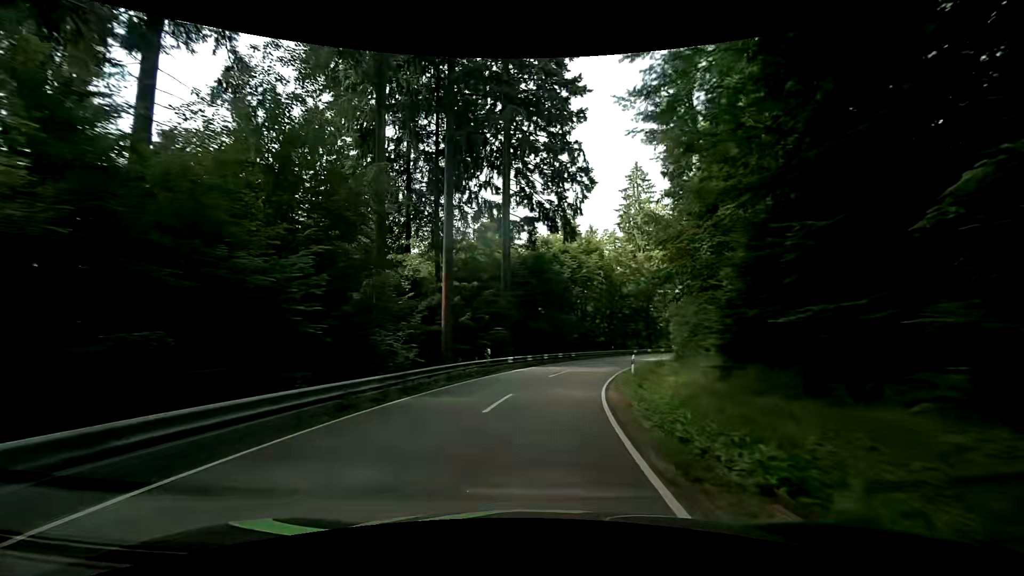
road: secondary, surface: asphalt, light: Day
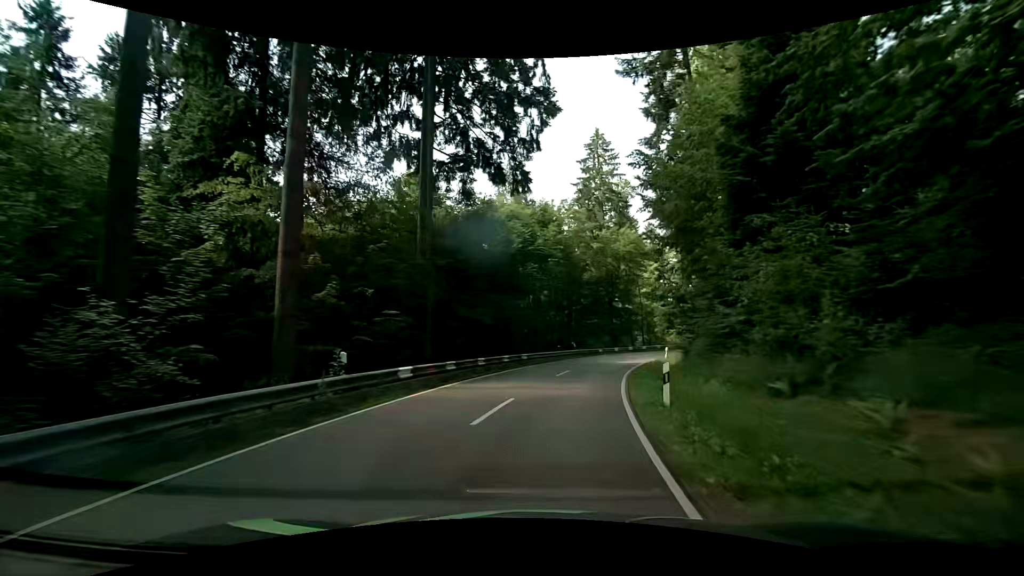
(+0.5, +14.0) m; +7°
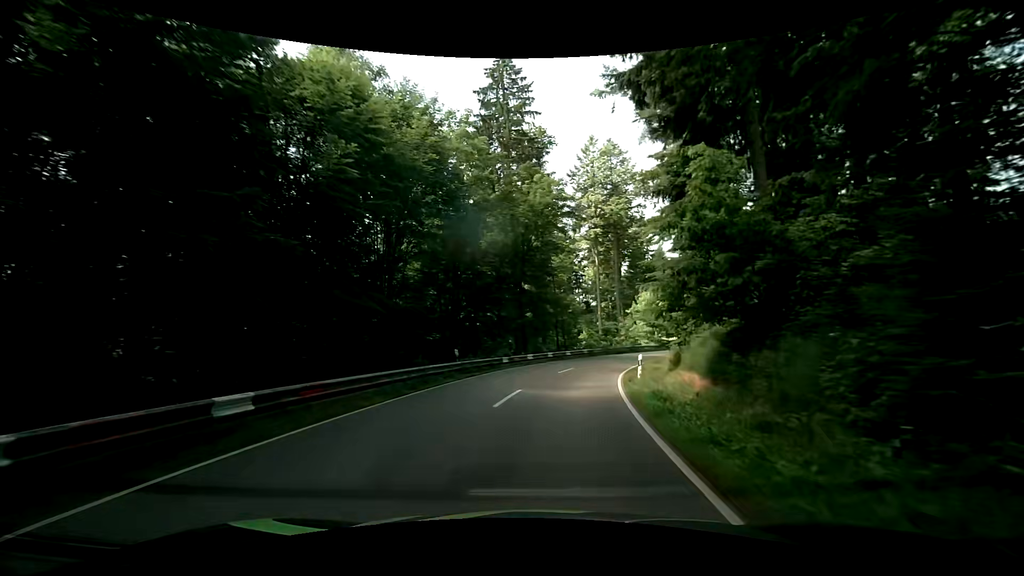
(+1.9, +21.5) m; +11°
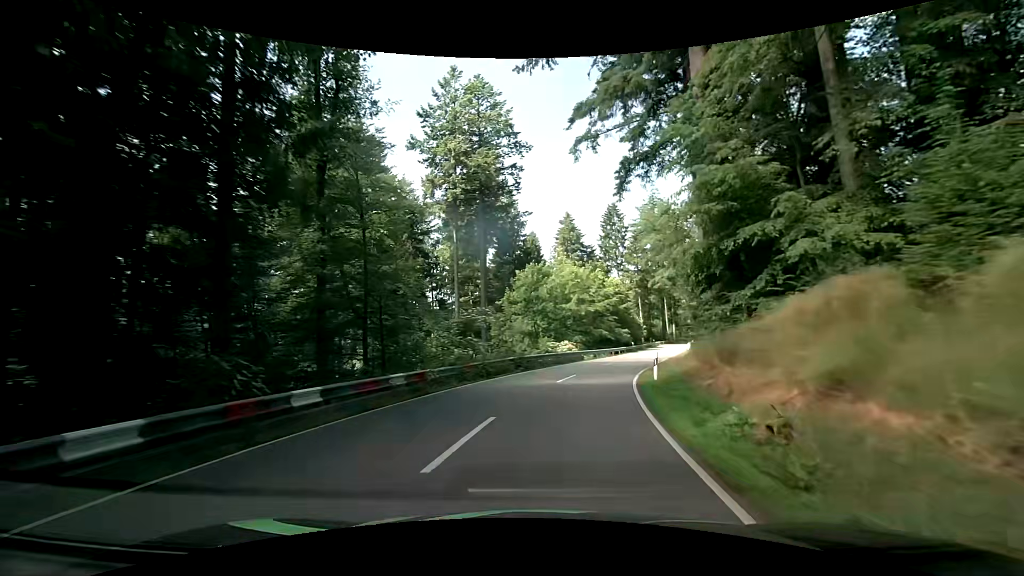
(+3.4, +29.0) m; +15°
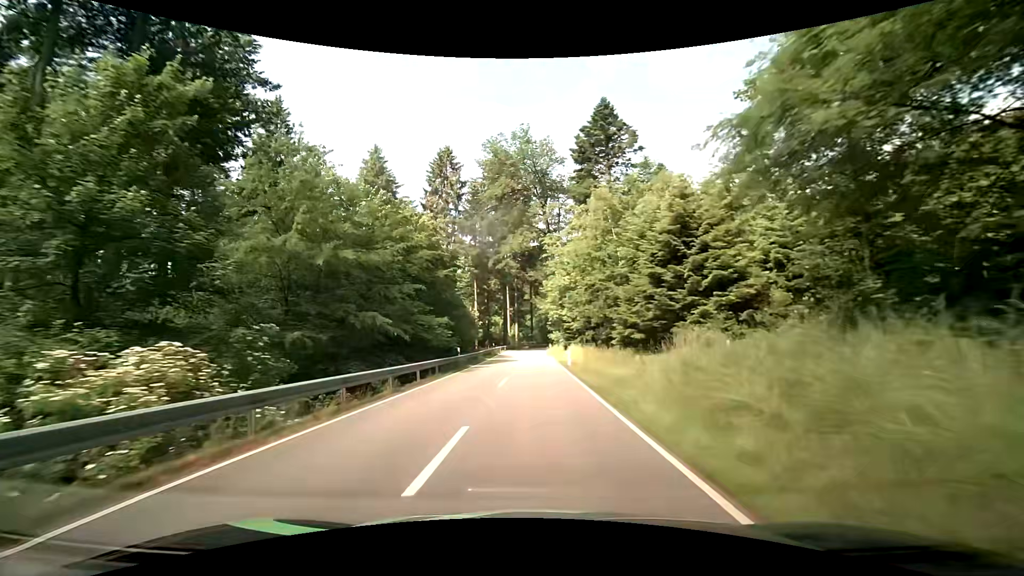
(+6.8, +35.8) m; +19°
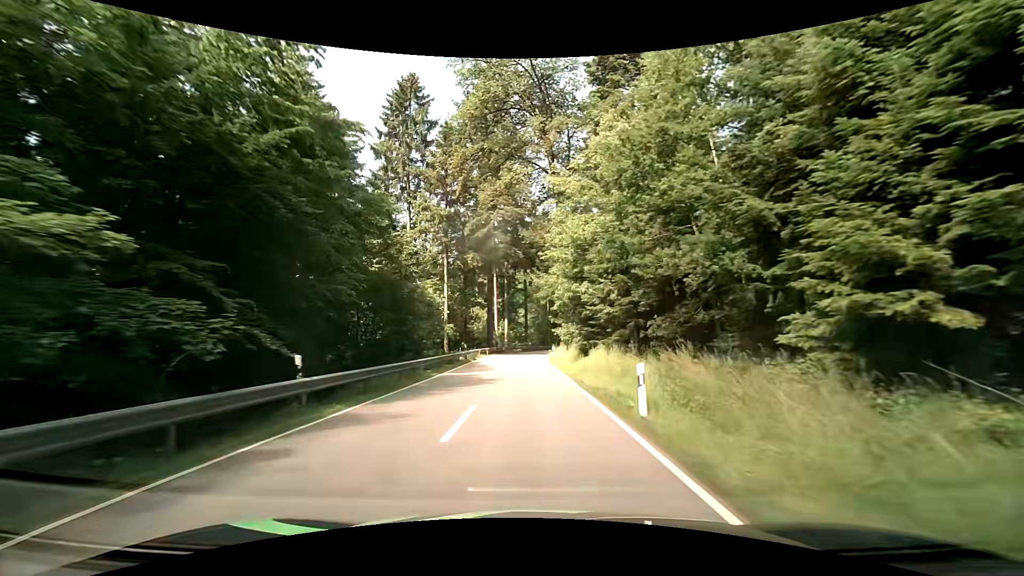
(+0.4, +21.7) m; +1°
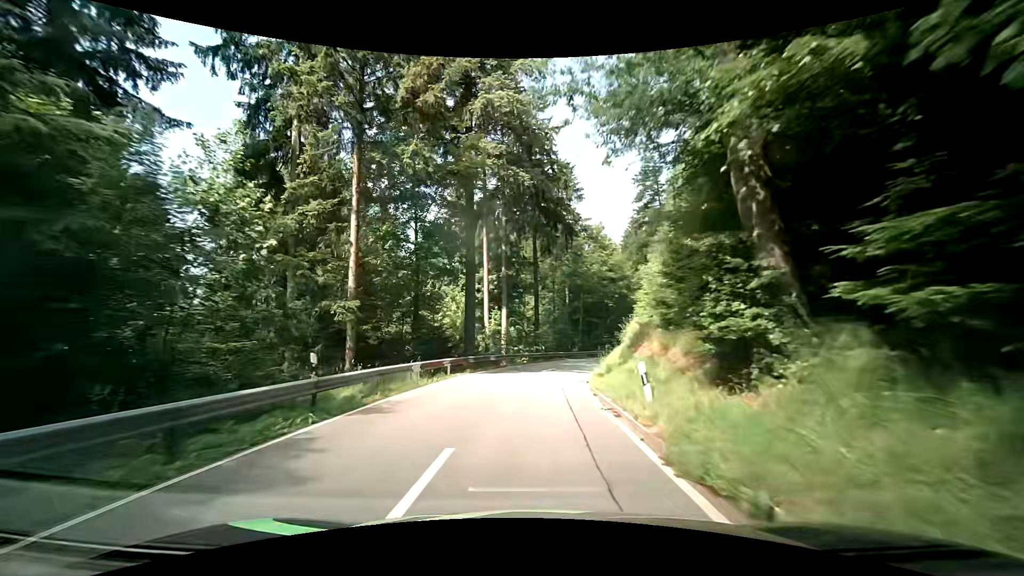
(-0.4, +28.4) m; -1°
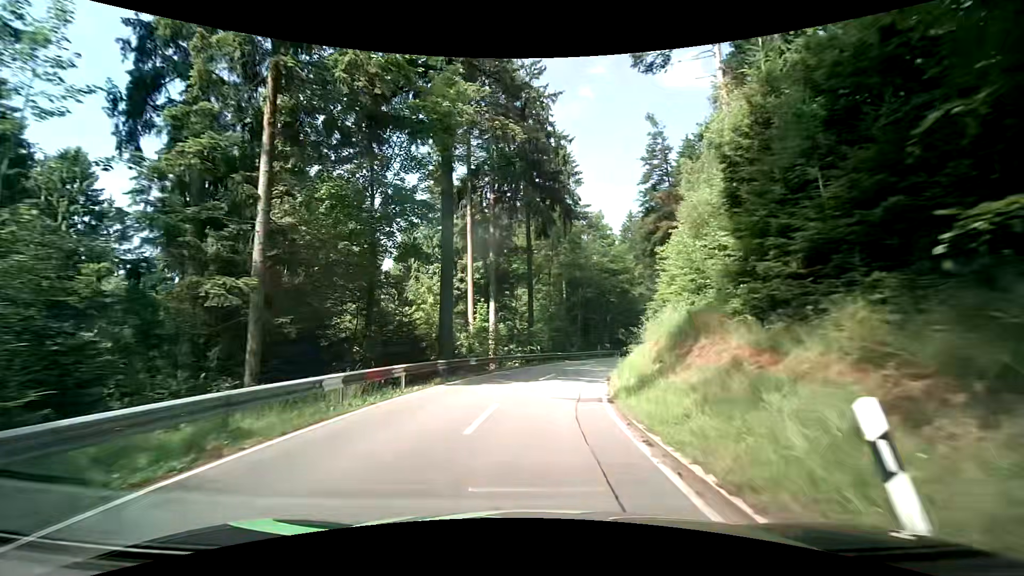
(-0.1, +7.0) m; +1°
(0, +10) (+1, +20) (+3, +30) (+6, +39) (+9, +49) (+13, +58) (+17, +67) (+20, +77) (+23, +86) (+26, +96) m
